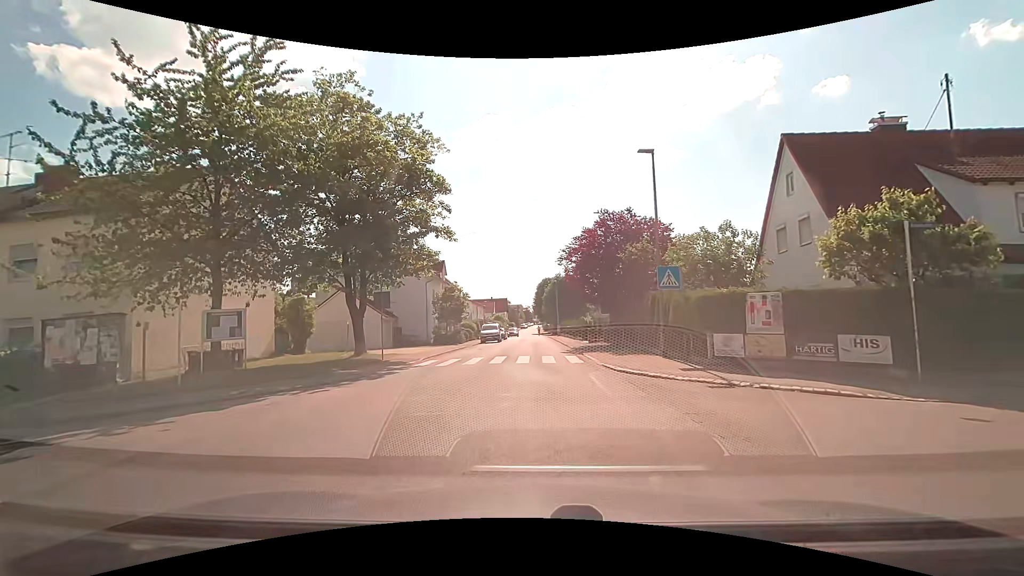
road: unclassified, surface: asphalt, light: Day
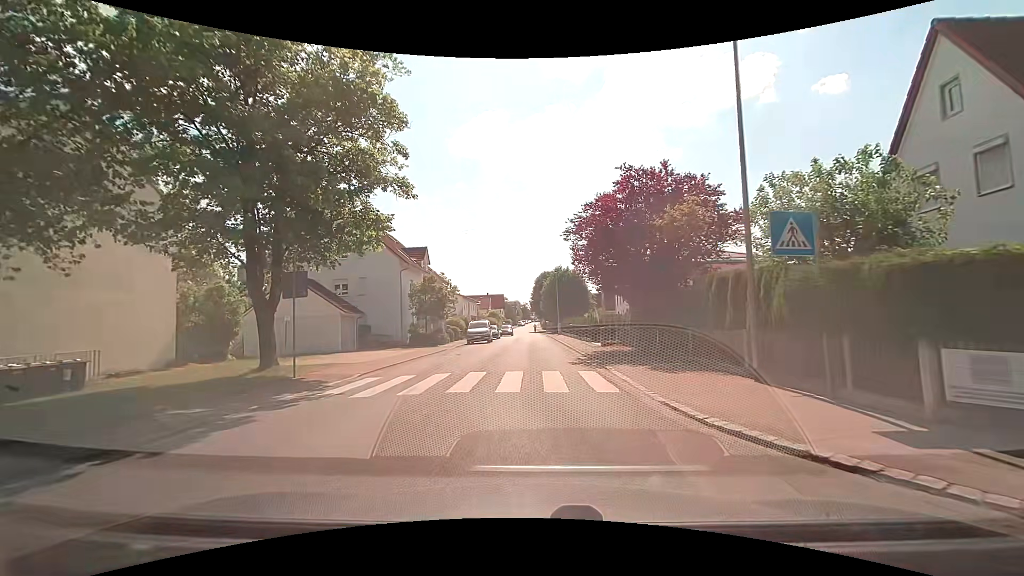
(-0.1, +7.9) m; -1°
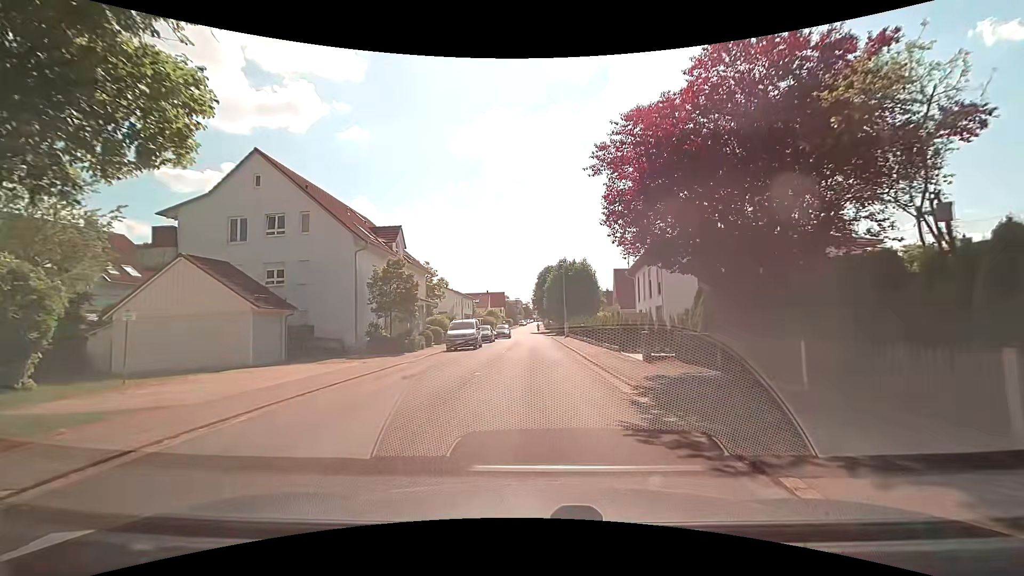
(0.0, +10.0) m; -1°
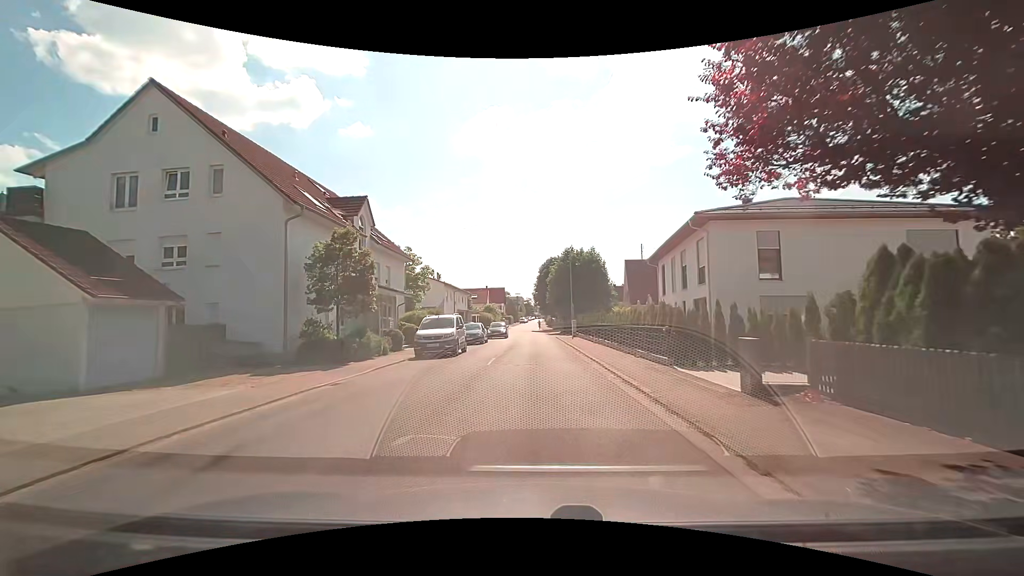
(+0.1, +8.0) m; 0°
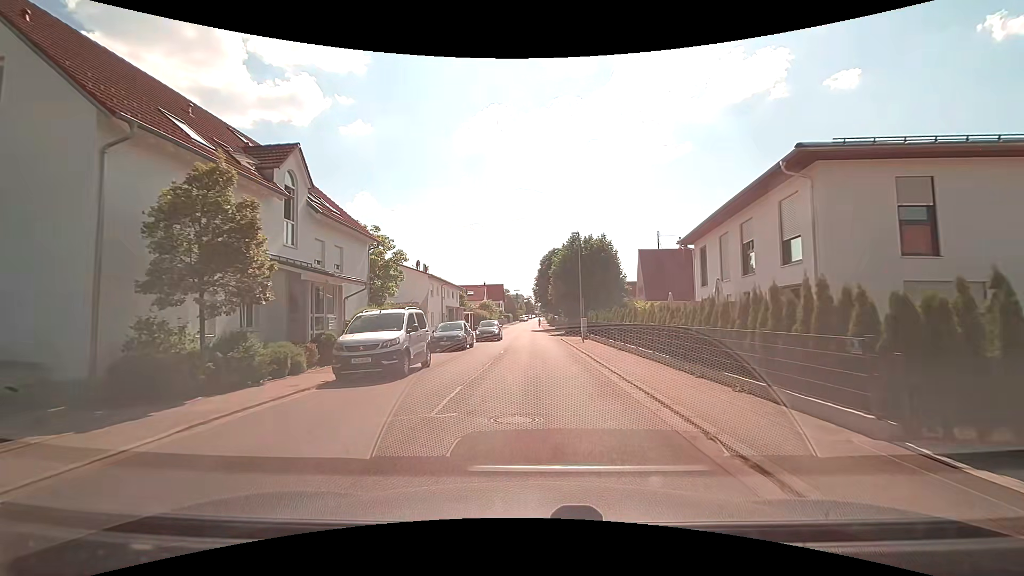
(0.0, +8.5) m; 0°
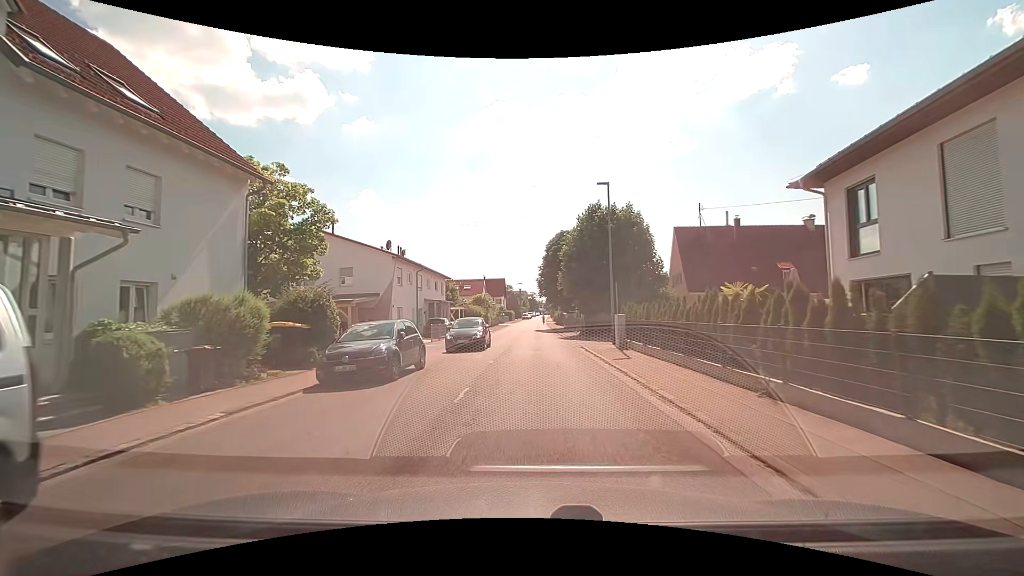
(-0.1, +12.9) m; -1°
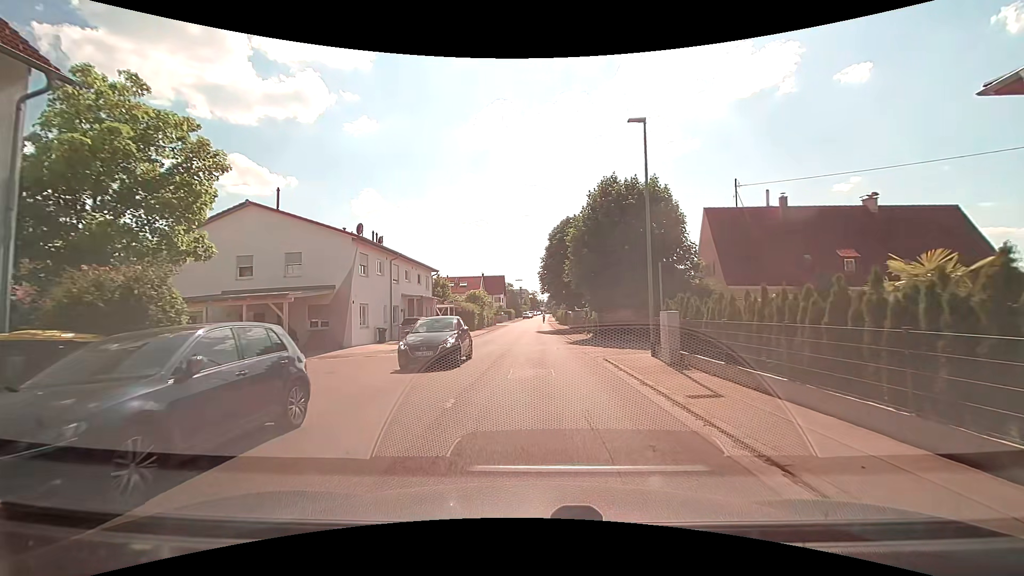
(0.0, +7.5) m; 0°
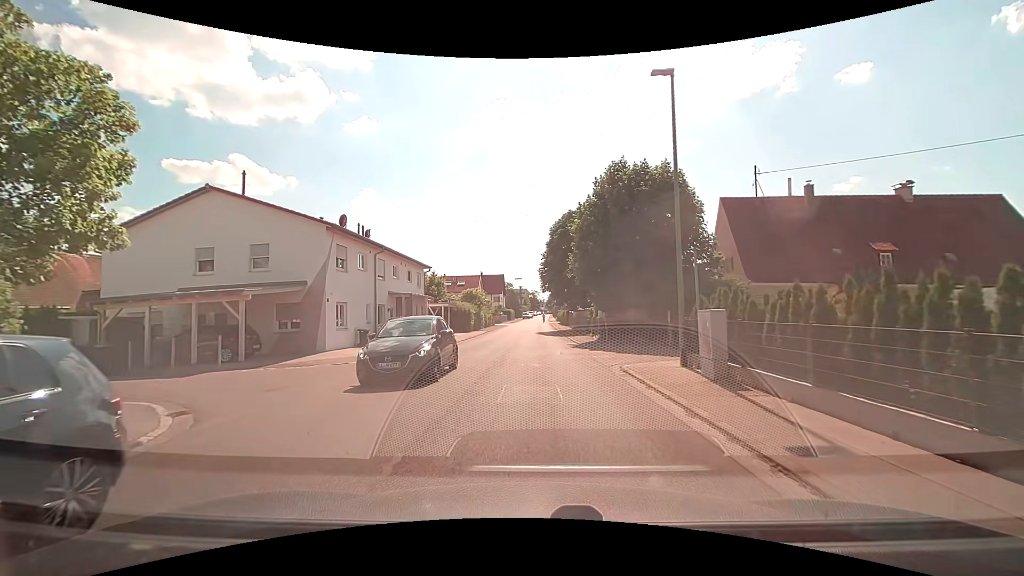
(0.0, +3.2) m; 0°
(0, +10) (0, +20) (0, +30) (0, +40) (0, +50) (+1, +60) (+1, +70) (+1, +80) (+2, +90) (+2, +100) m
